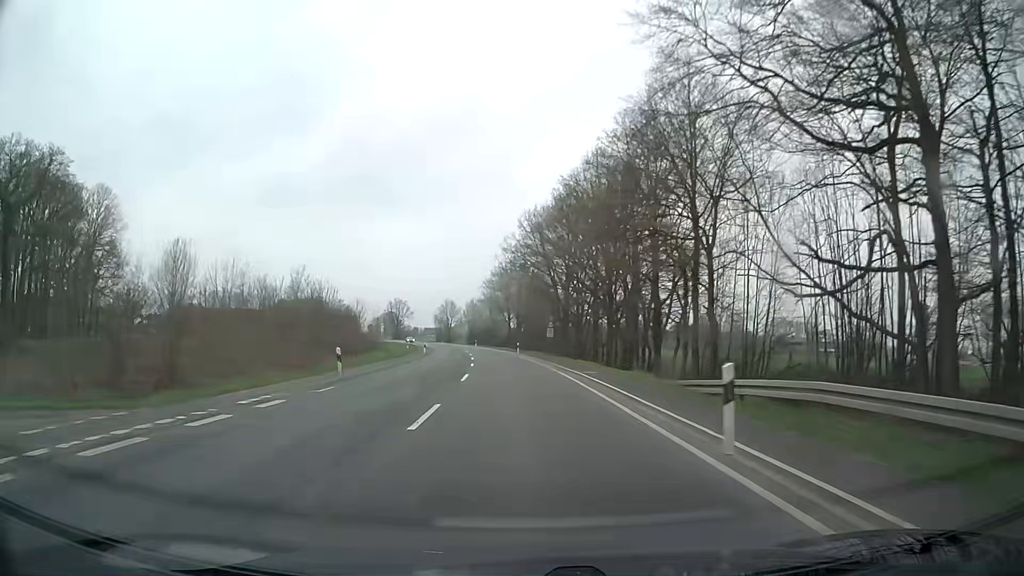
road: secondary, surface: asphalt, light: Day
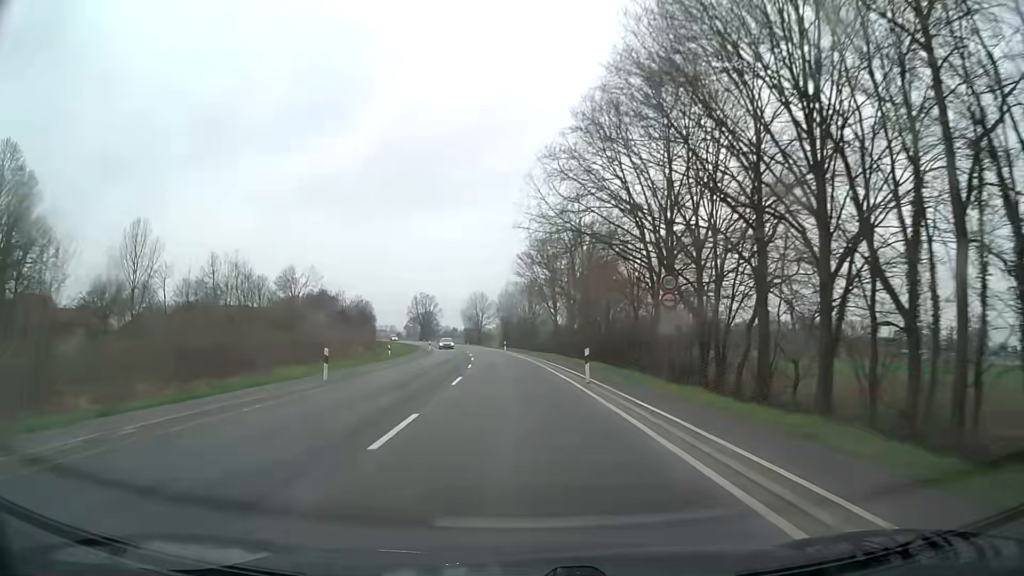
(-1.2, +37.6) m; -4°
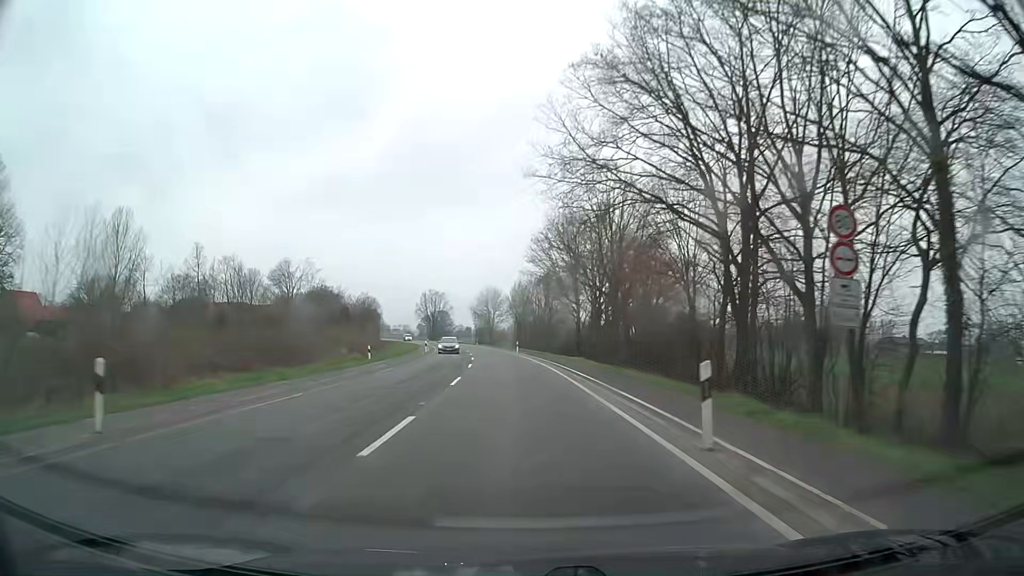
(-0.1, +12.5) m; -1°
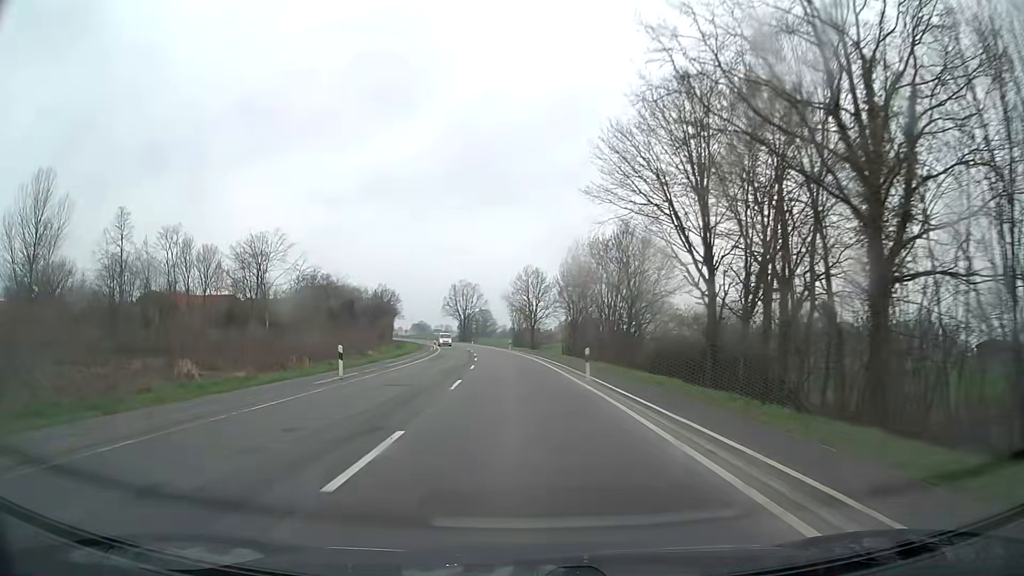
(-1.3, +37.6) m; -4°
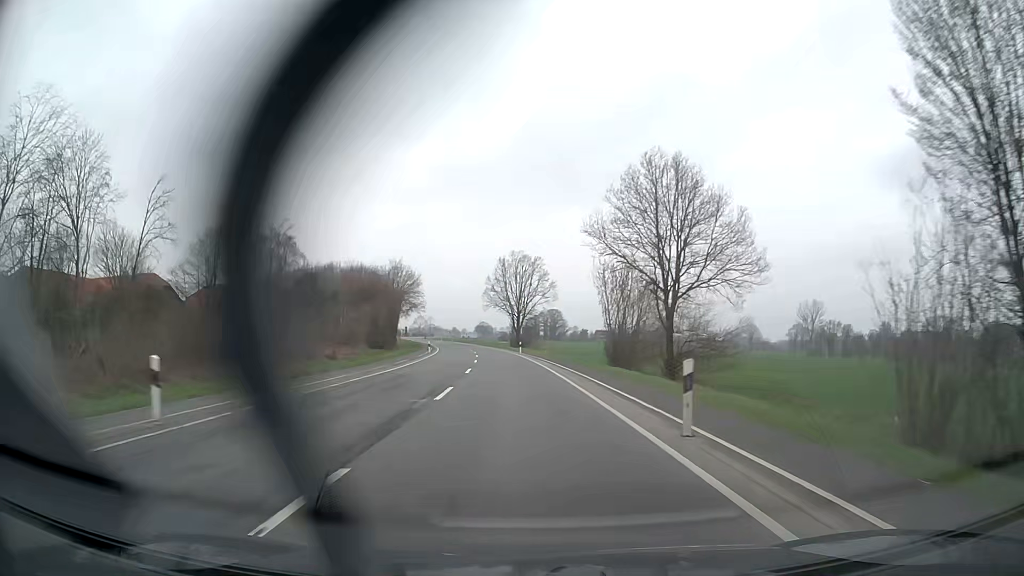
(-3.4, +62.5) m; -6°
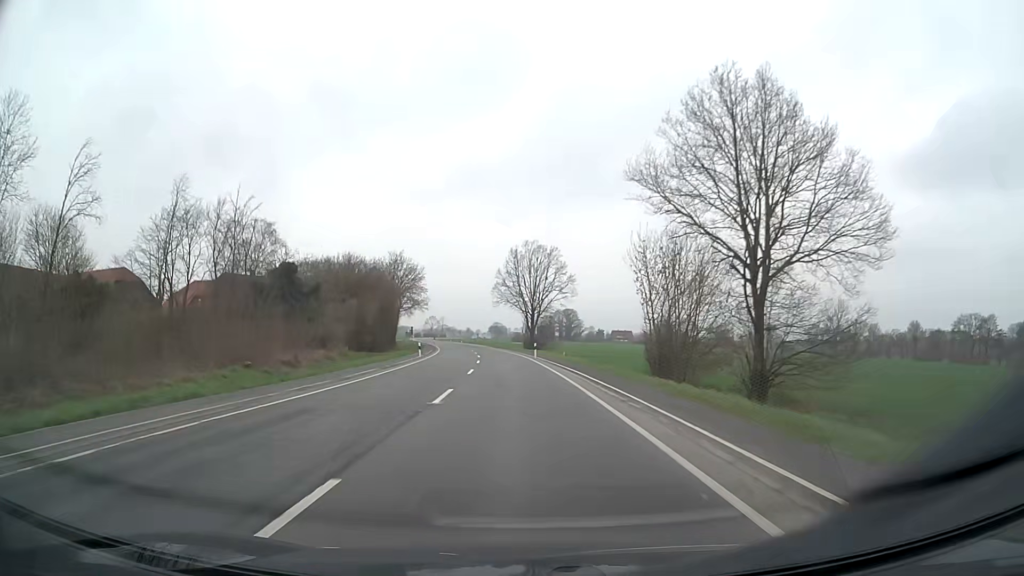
(-0.1, +12.5) m; -1°
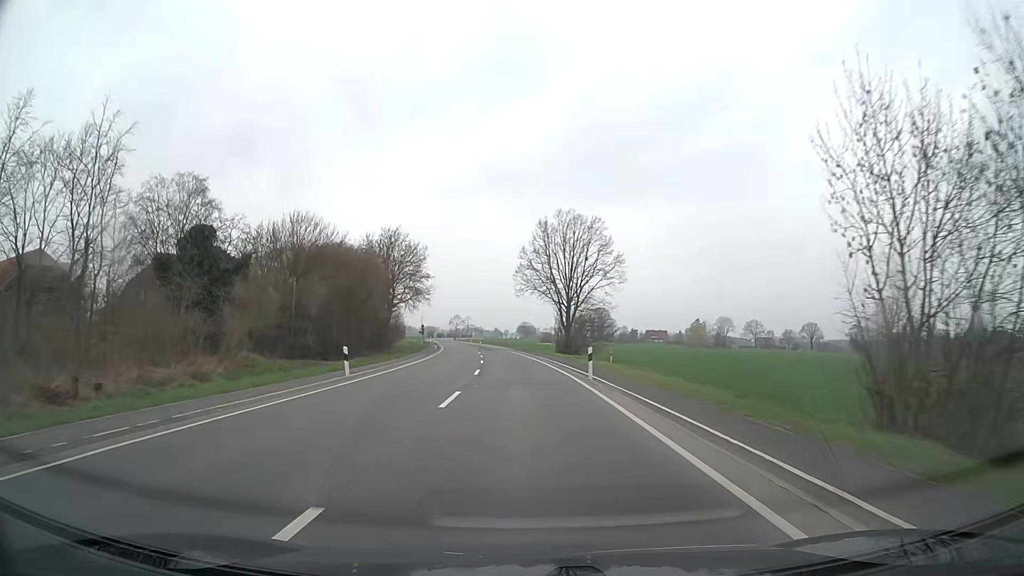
(-0.6, +25.0) m; -3°
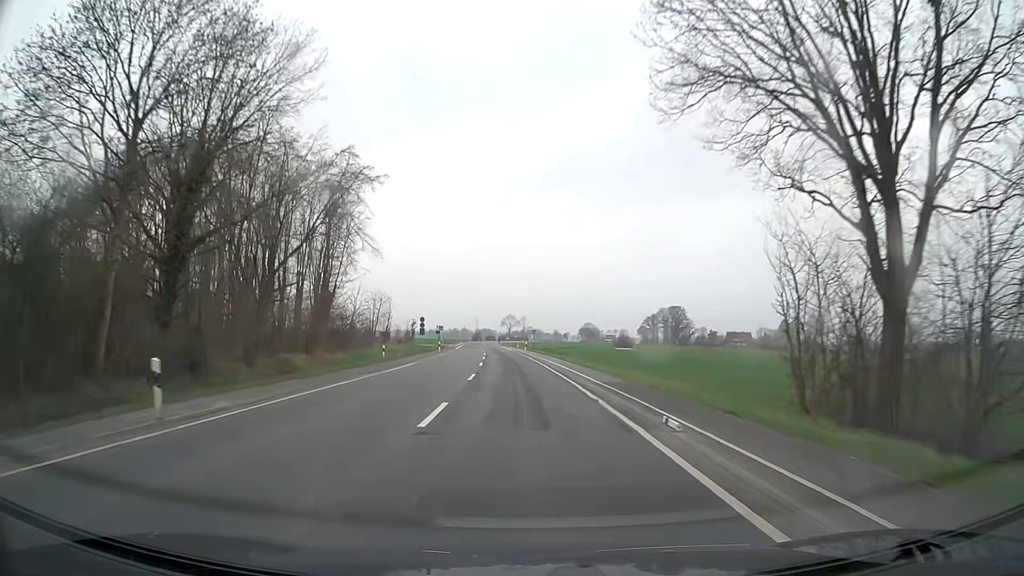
(-2.8, +62.4) m; -5°
(0, +10) (0, +20) (0, +30) (-1, +40) (-1, +50) (-2, +60) (-3, +70) (-3, +80) (-4, +90) (-5, +100) m
